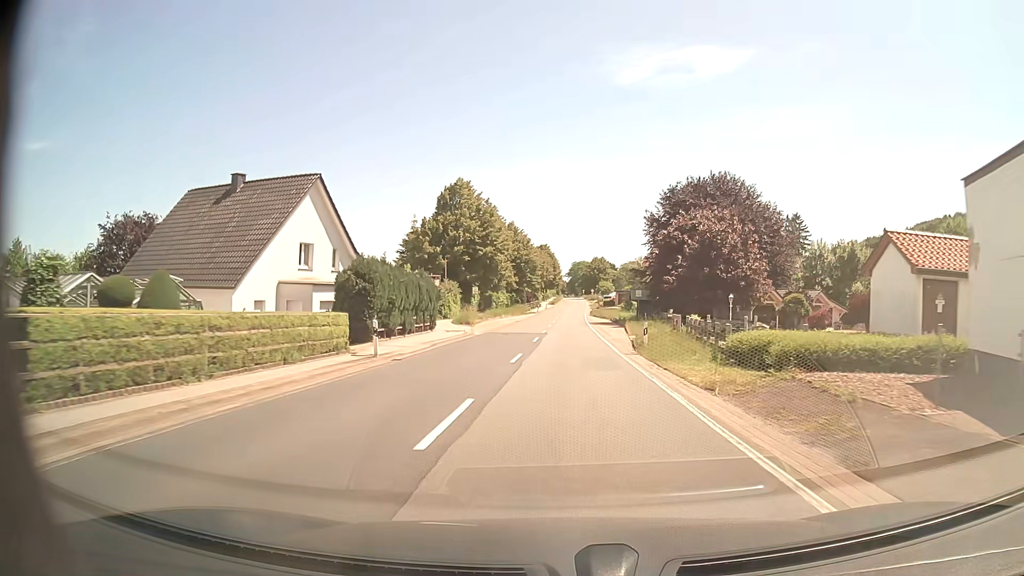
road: secondary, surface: asphalt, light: Day
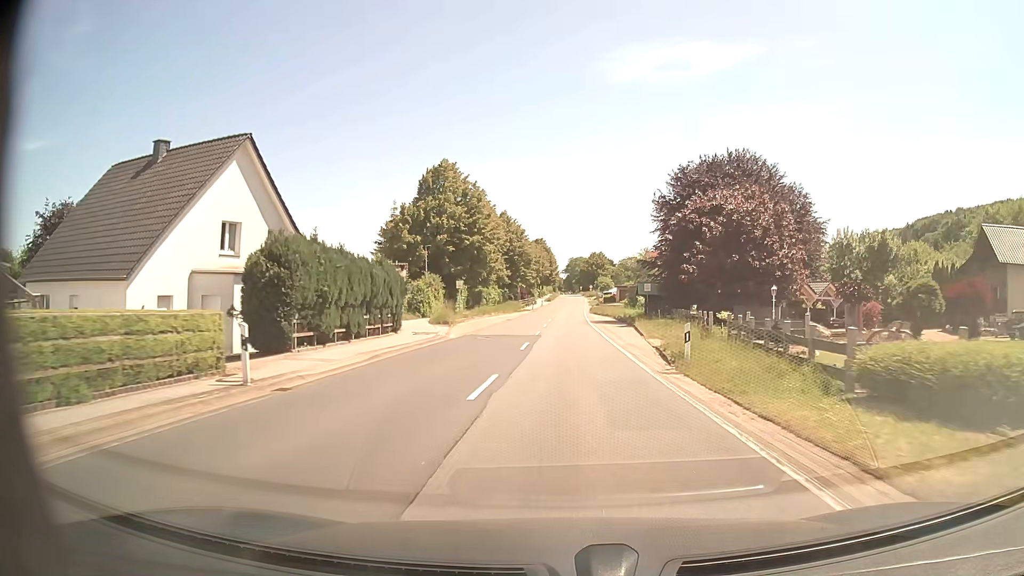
(0.0, +8.5) m; 0°
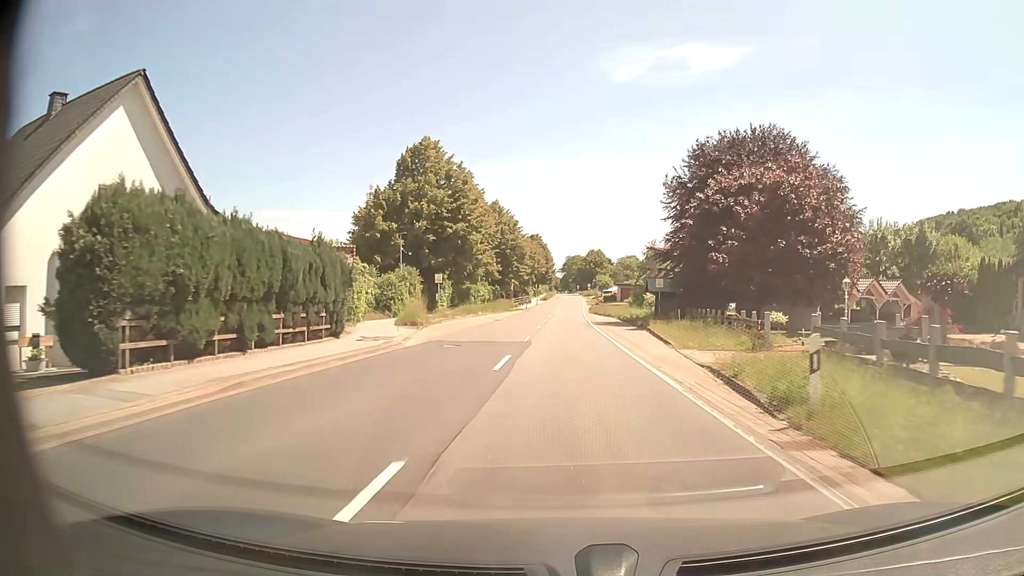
(0.0, +8.5) m; 0°
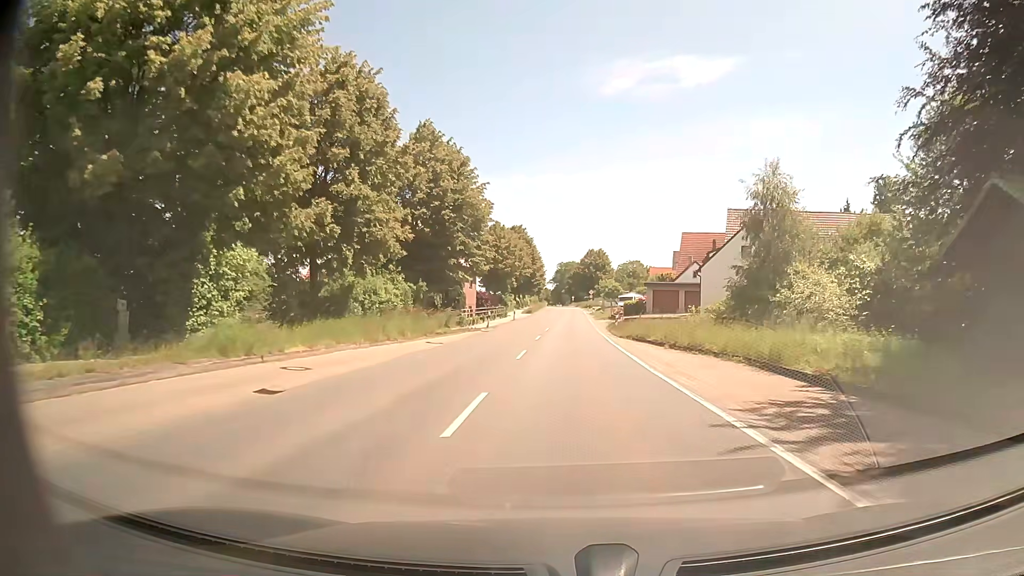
(+0.2, +42.1) m; +1°
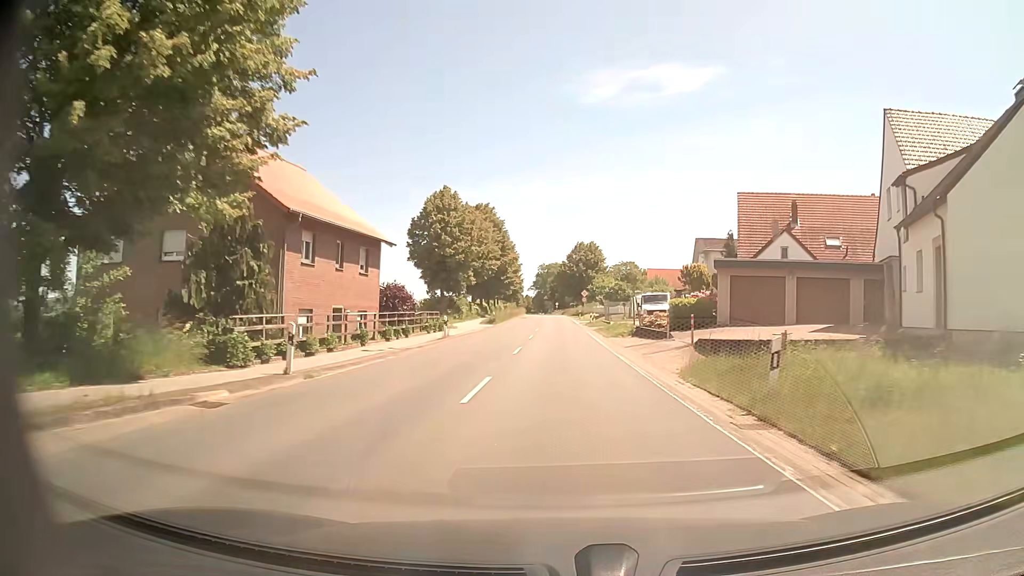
(+0.3, +33.3) m; +1°
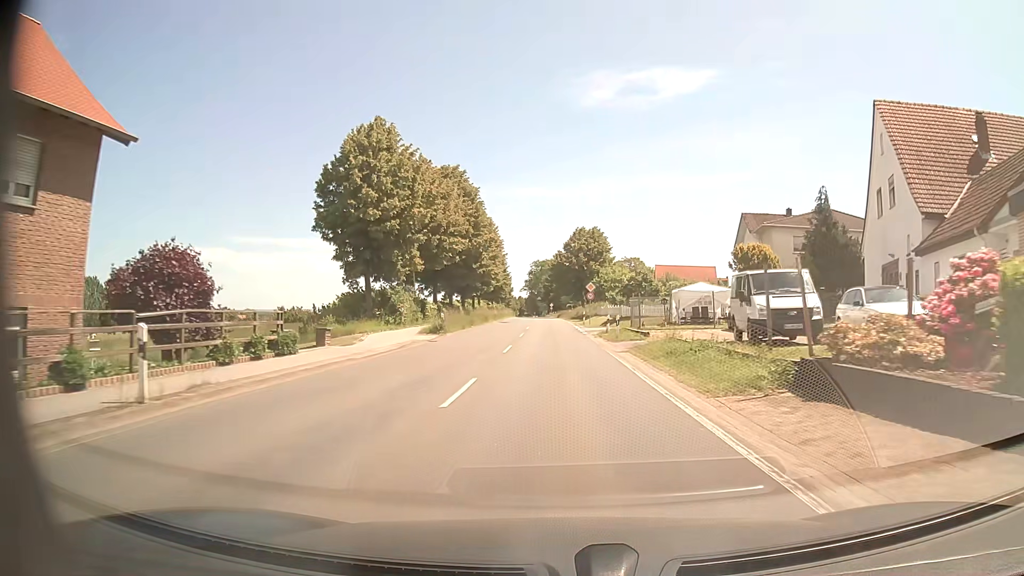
(+0.1, +24.9) m; 0°
(0, +10) (0, +20) (0, +30) (0, +40) (0, +50) (-1, +60) (-1, +70) (-1, +80) (-1, +90) (-2, +100) m
